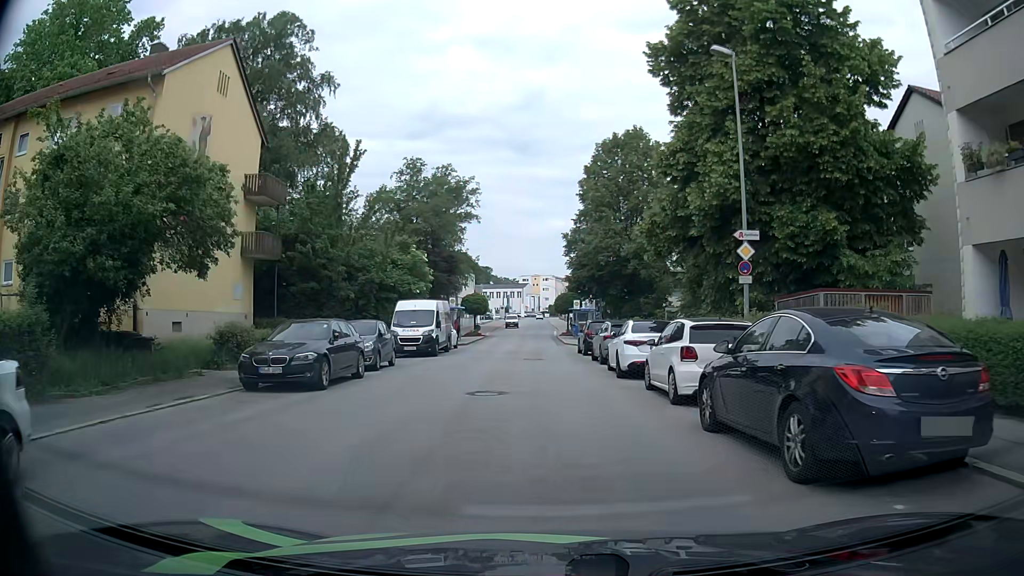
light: Day
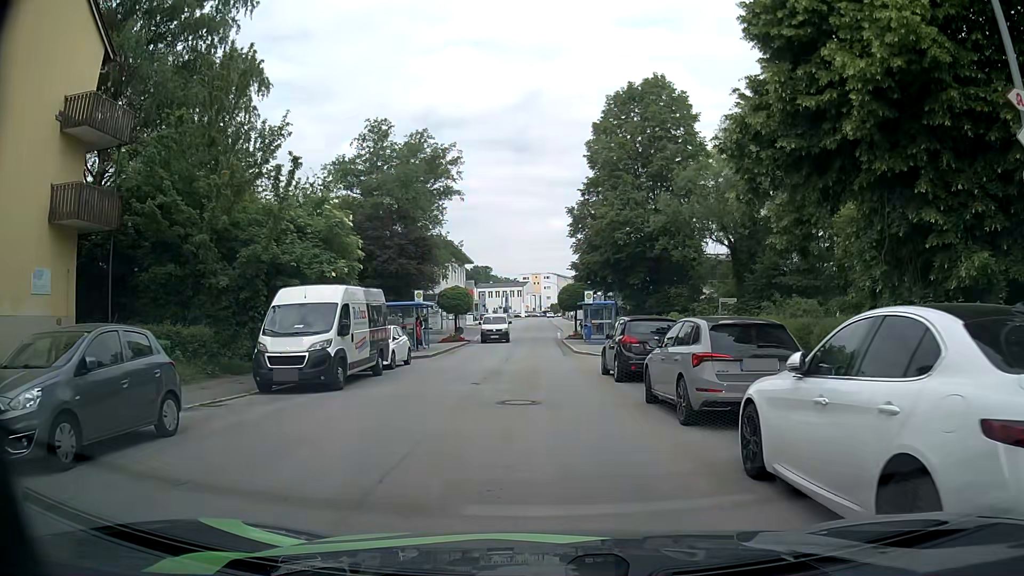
(+0.1, +13.6) m; +1°
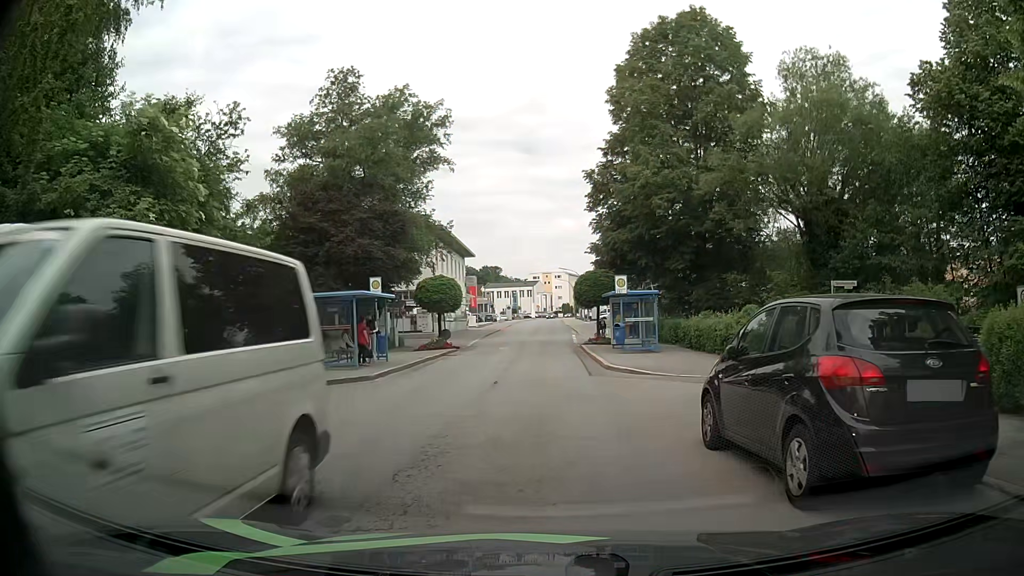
(-0.2, +11.4) m; -2°
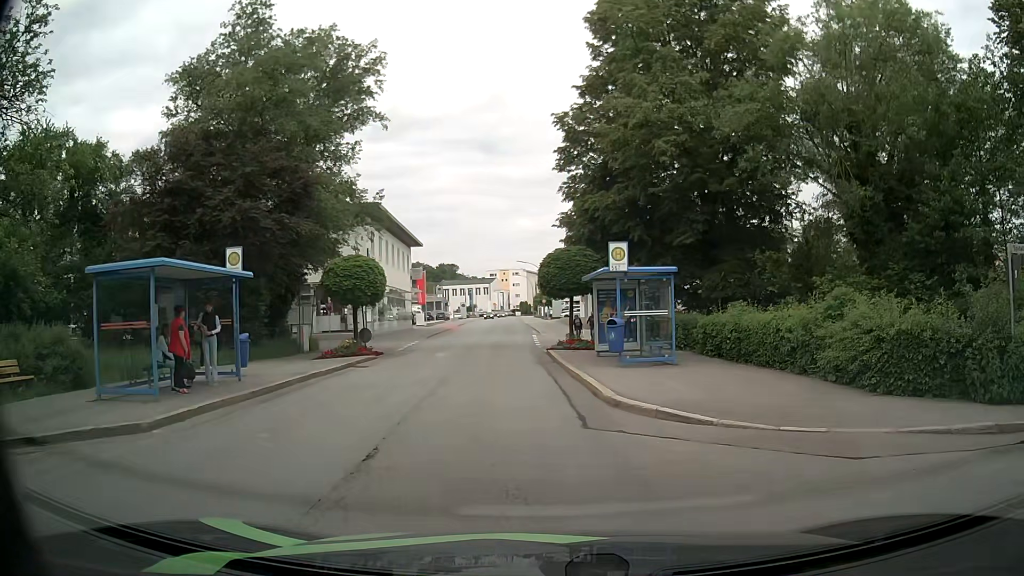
(0.0, +9.5) m; +3°
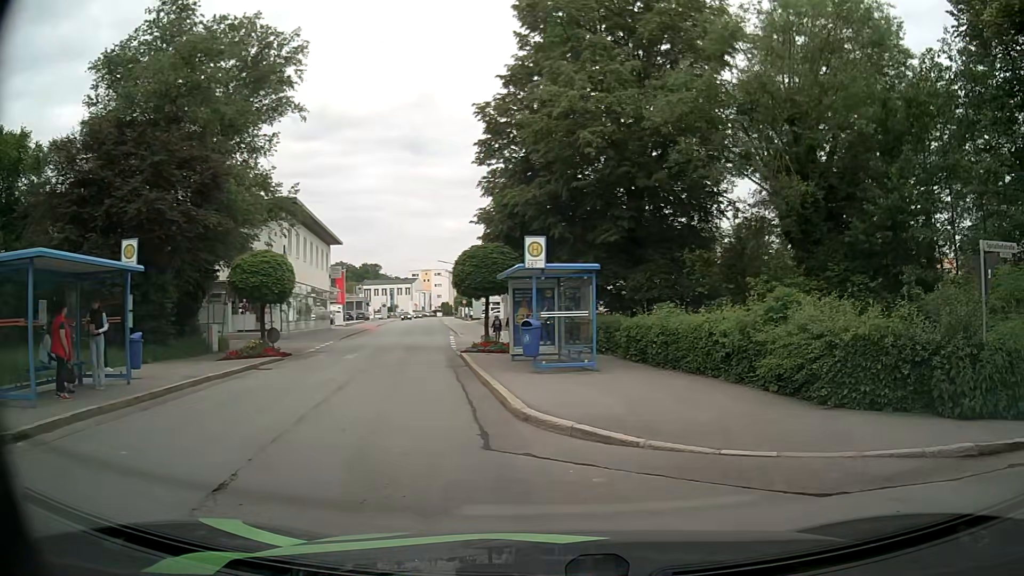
(+0.1, +1.4) m; +8°
